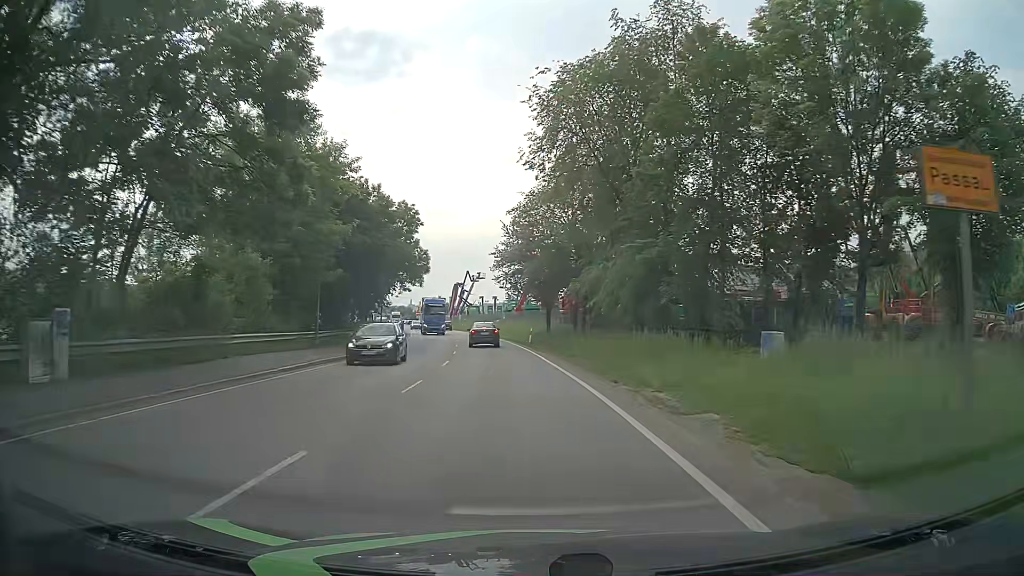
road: primary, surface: asphalt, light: Day
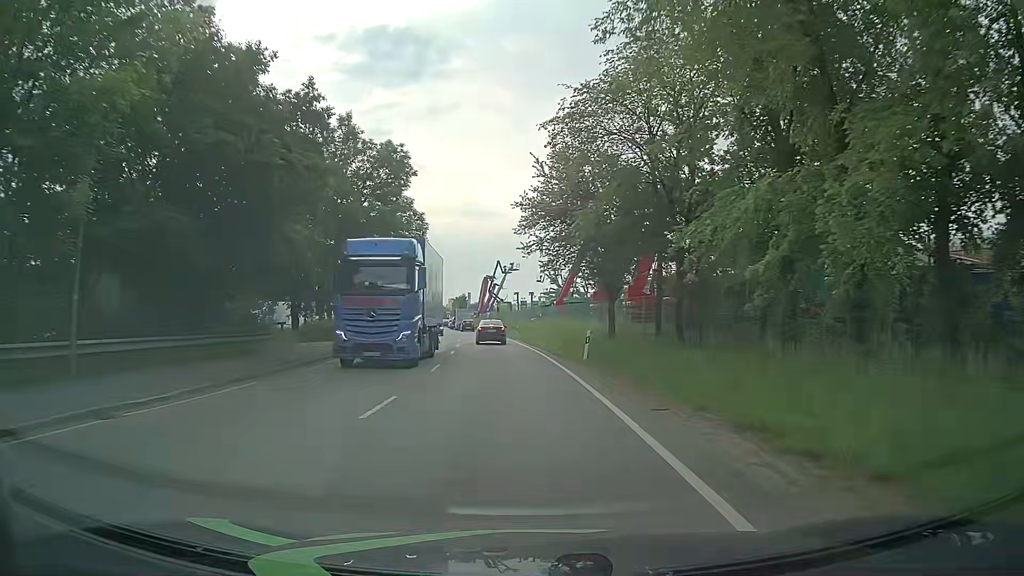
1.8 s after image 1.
(-0.6, +21.7) m; -4°
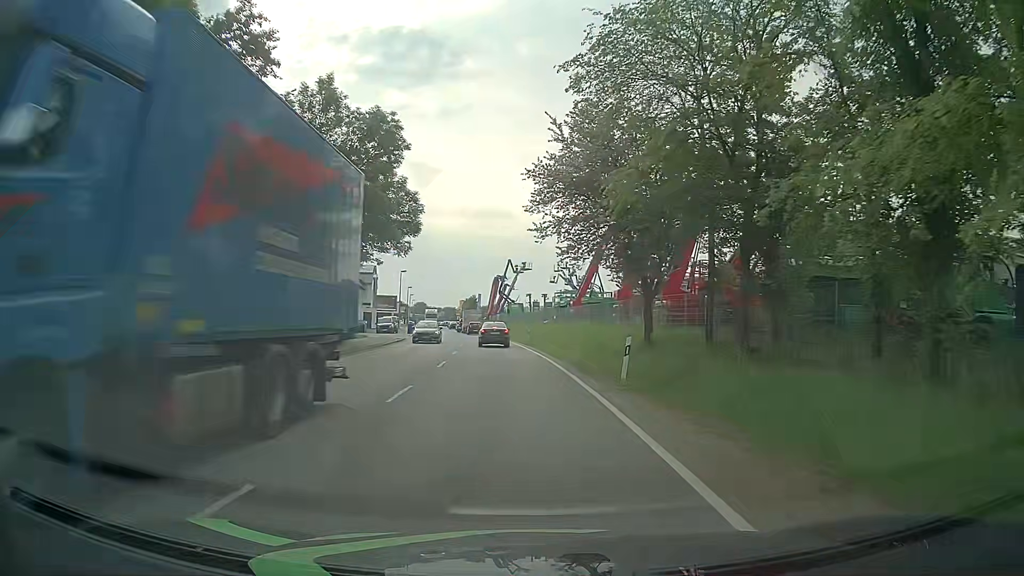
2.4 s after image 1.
(0.0, +7.0) m; -1°
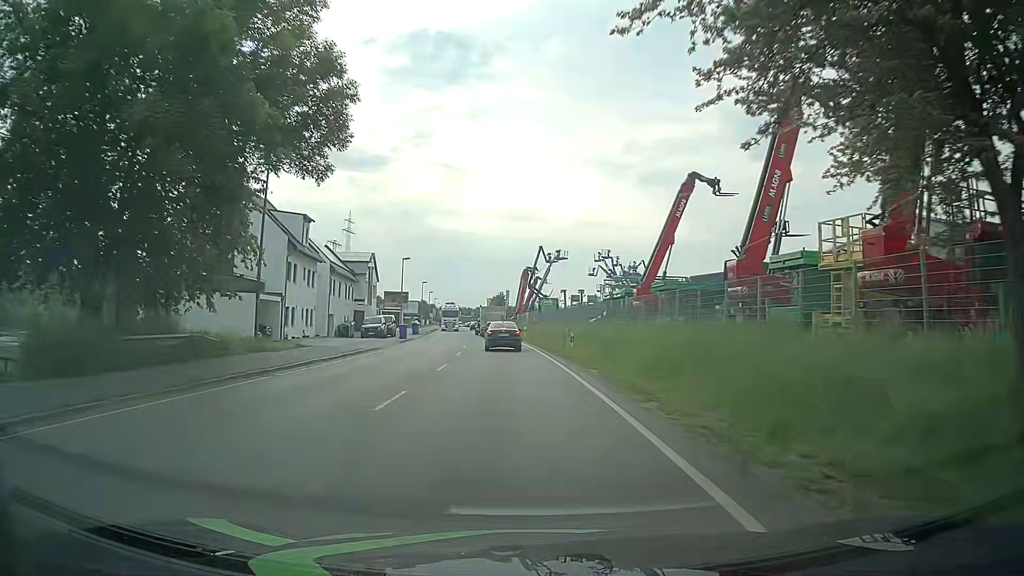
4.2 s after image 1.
(-0.4, +19.3) m; -3°
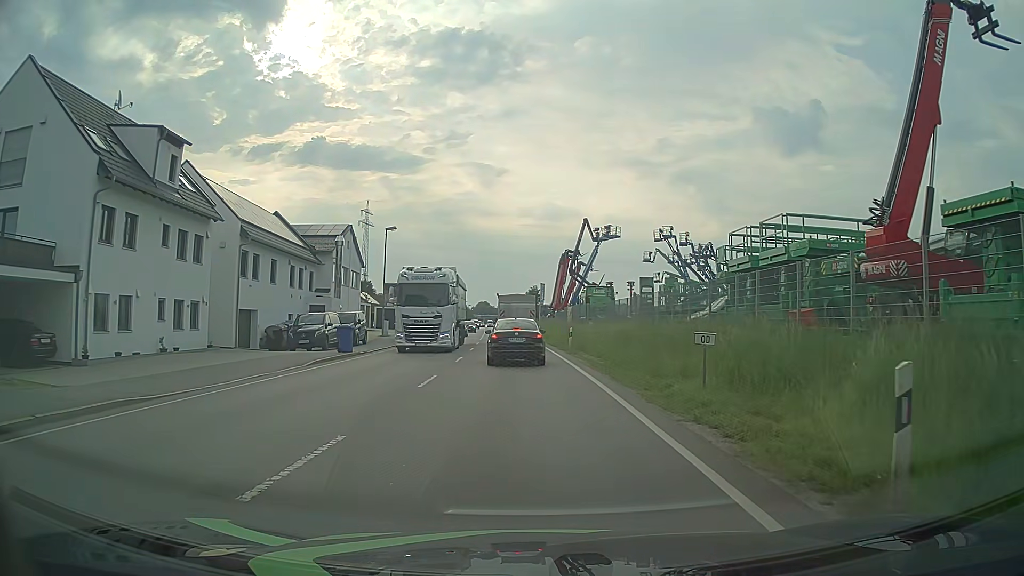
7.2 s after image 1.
(-0.2, +23.1) m; -3°
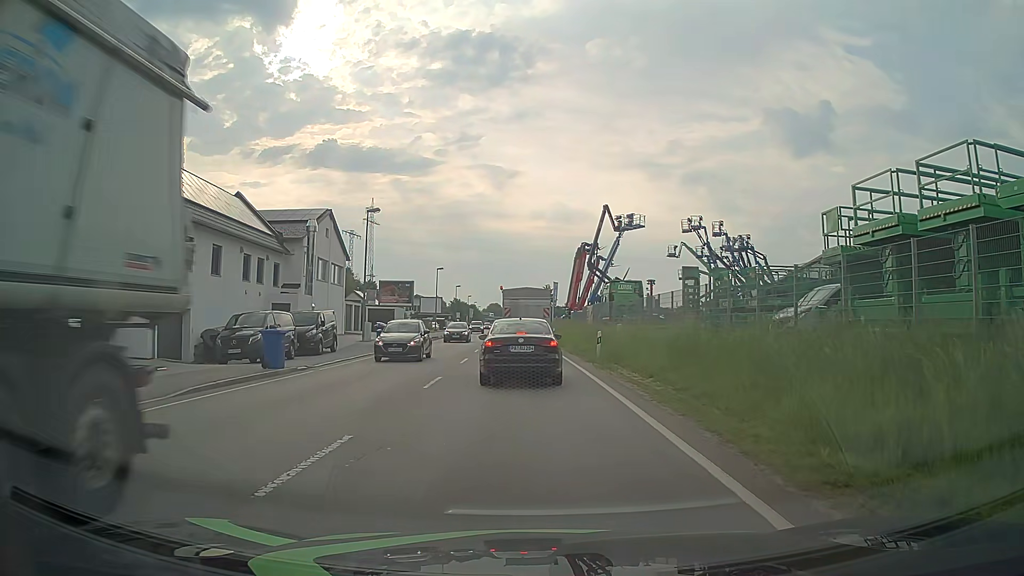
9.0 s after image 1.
(0.0, +8.7) m; -1°
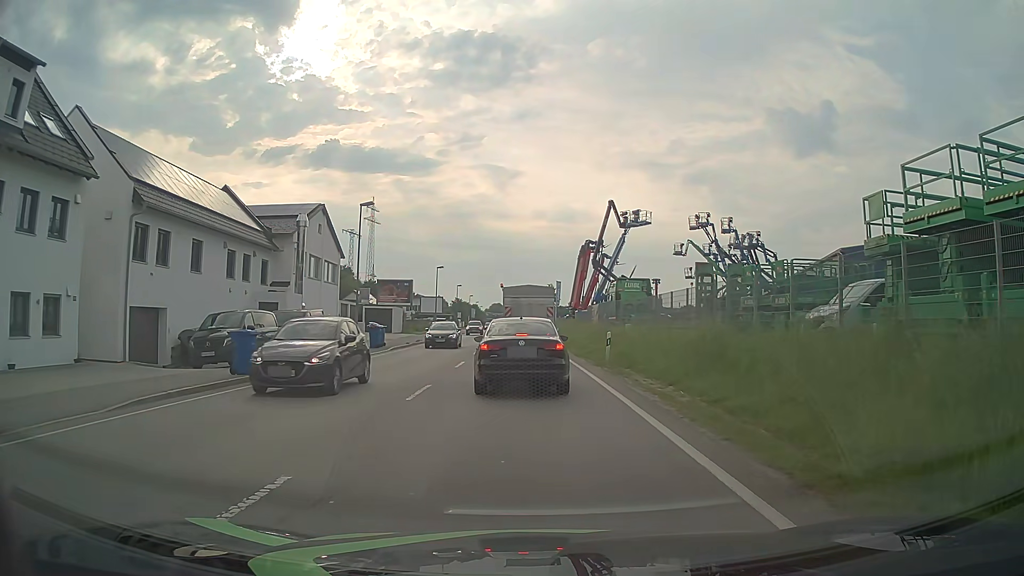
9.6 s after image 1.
(0.0, +2.2) m; 0°
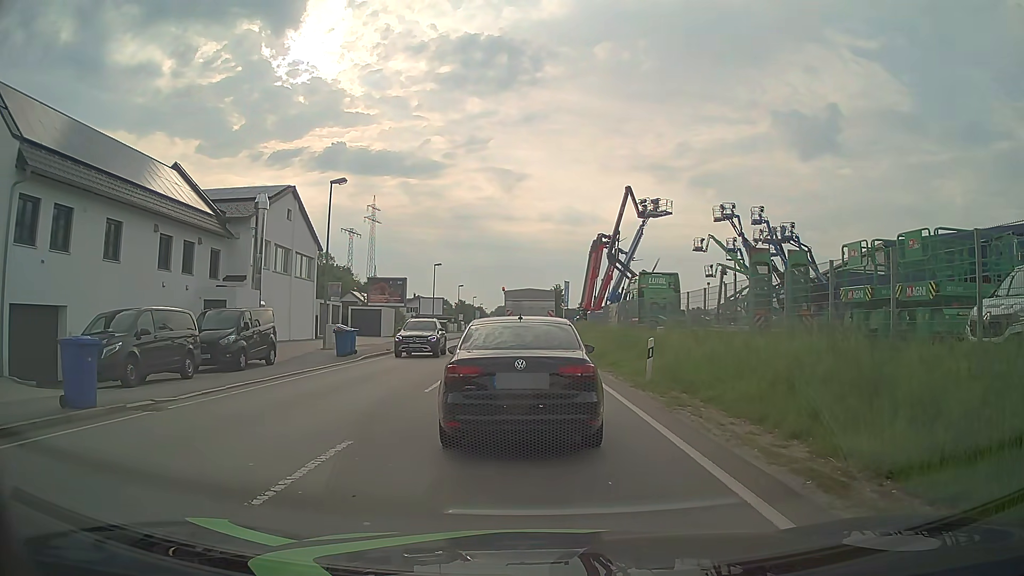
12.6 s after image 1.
(0.0, +6.8) m; -1°
(0, +10) (0, +20) (0, +30) (0, +40) (0, +50) (0, +60) (0, +70) (0, +80) (0, +90) (0, +100) m
